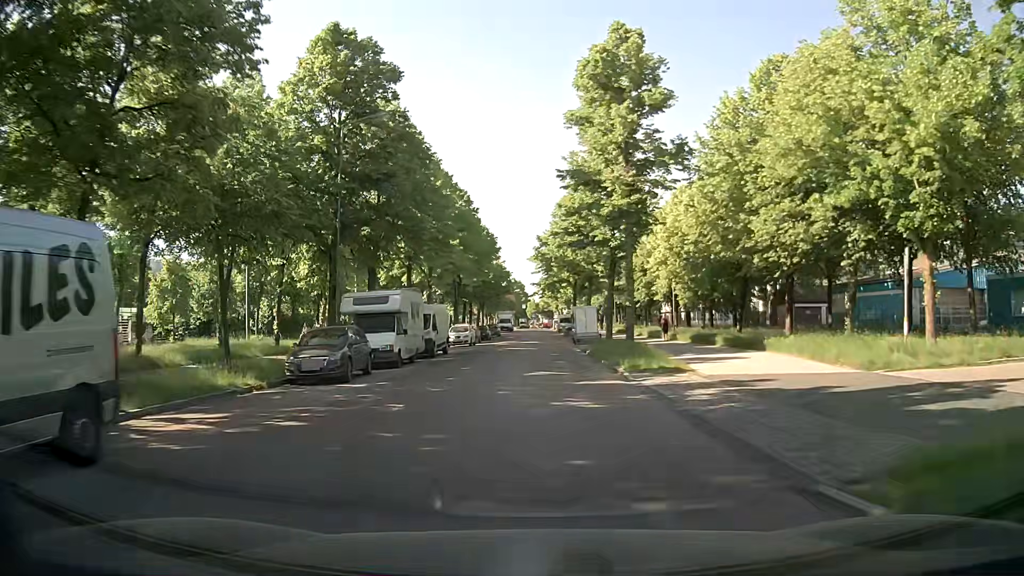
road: residential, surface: asphalt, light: Day
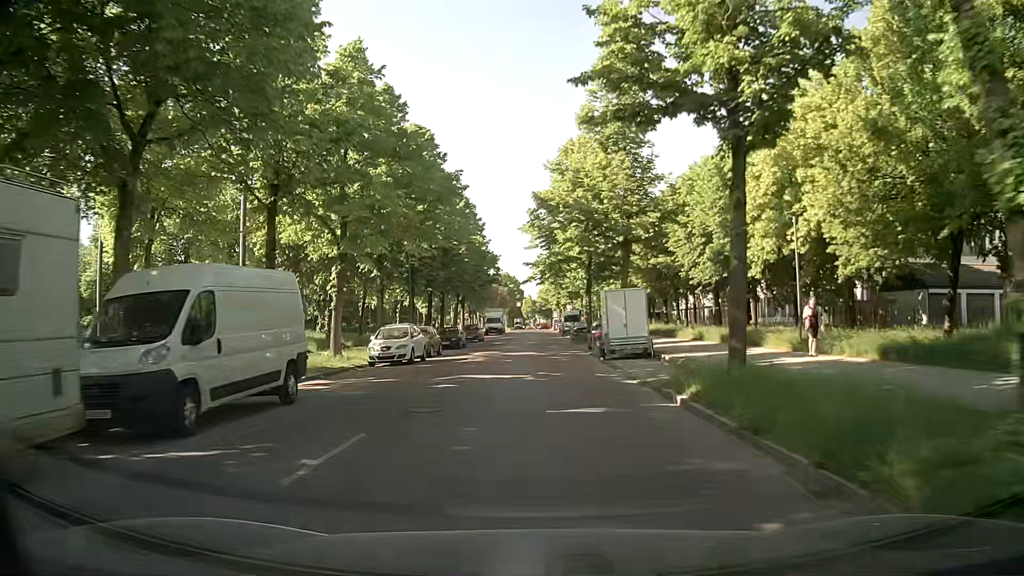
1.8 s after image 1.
(+0.1, +21.8) m; 0°
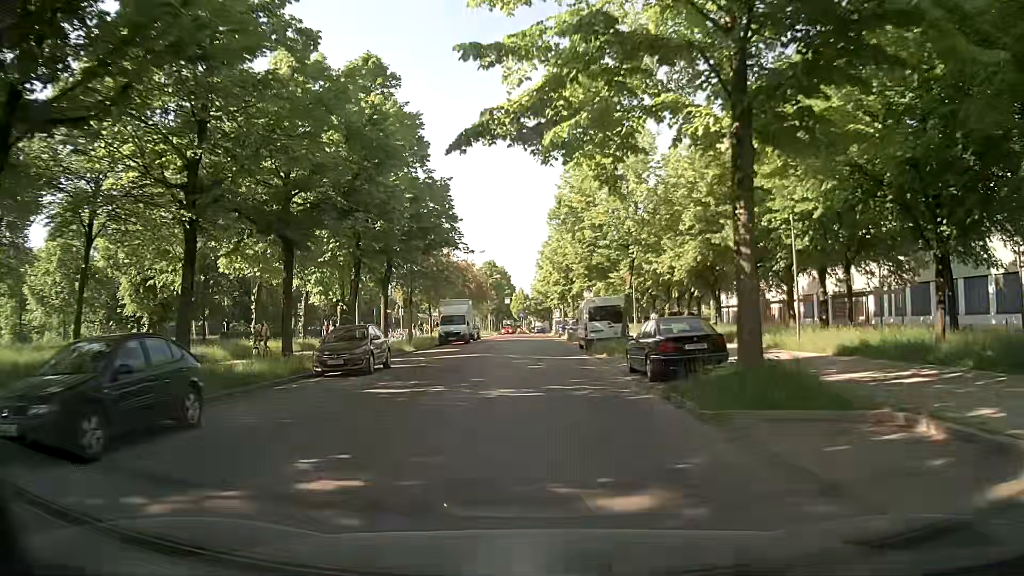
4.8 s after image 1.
(+0.2, +36.1) m; 0°
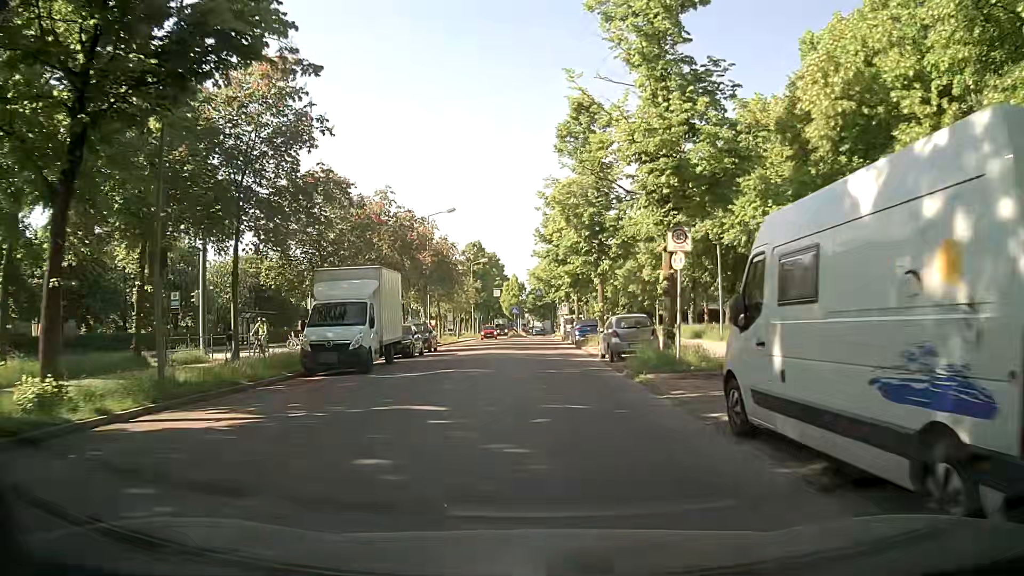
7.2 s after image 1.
(0.0, +27.5) m; 0°
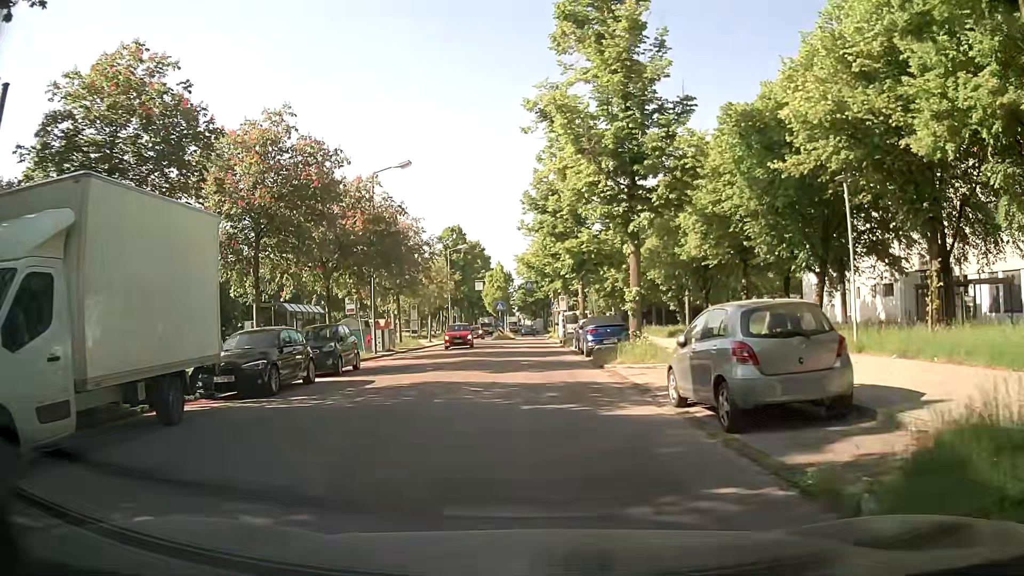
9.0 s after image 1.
(+0.3, +14.0) m; 0°
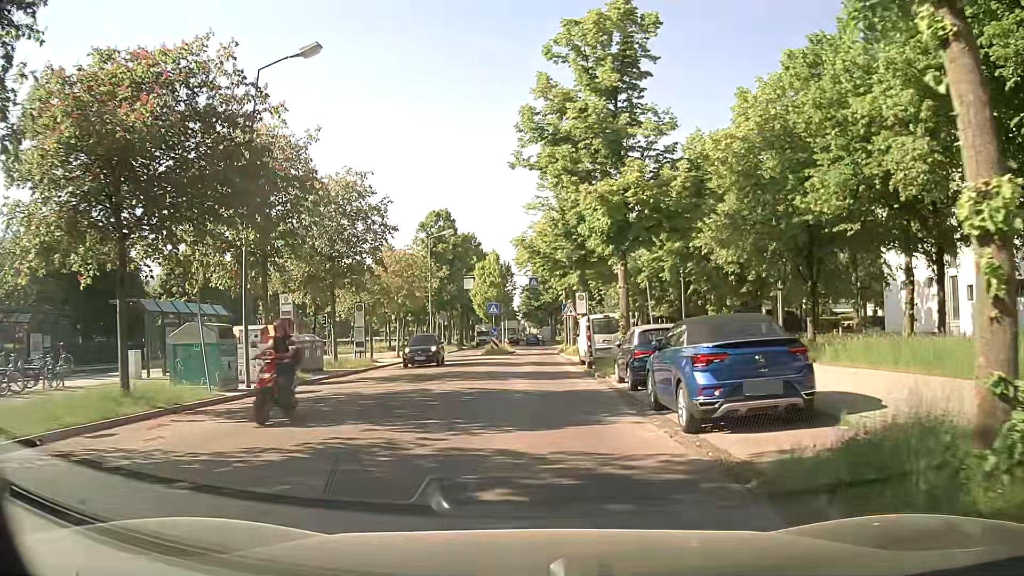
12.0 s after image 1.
(+0.3, +16.4) m; -1°
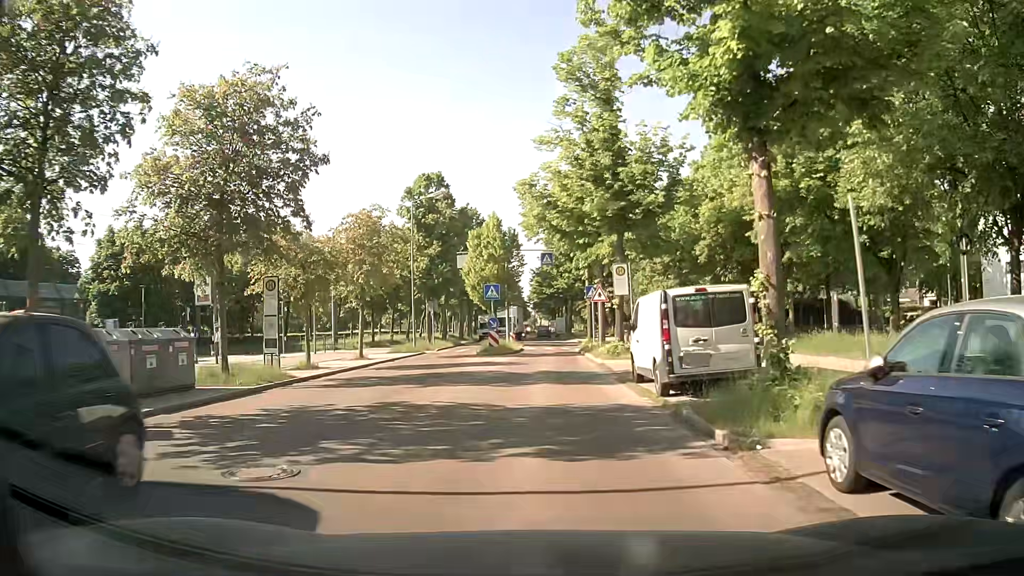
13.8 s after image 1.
(+0.1, +12.5) m; +1°
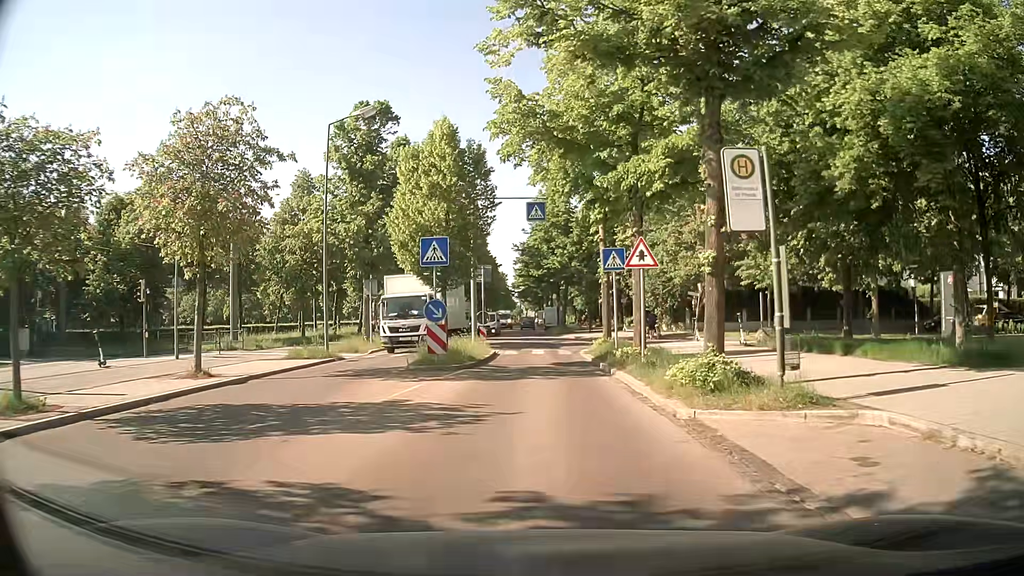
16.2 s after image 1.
(0.0, +15.4) m; +1°
(0, +10) (0, +20) (0, +30) (0, +40) (0, +50) (0, +60) (-1, +70) (-1, +80) (-1, +90) (-1, +100) m
